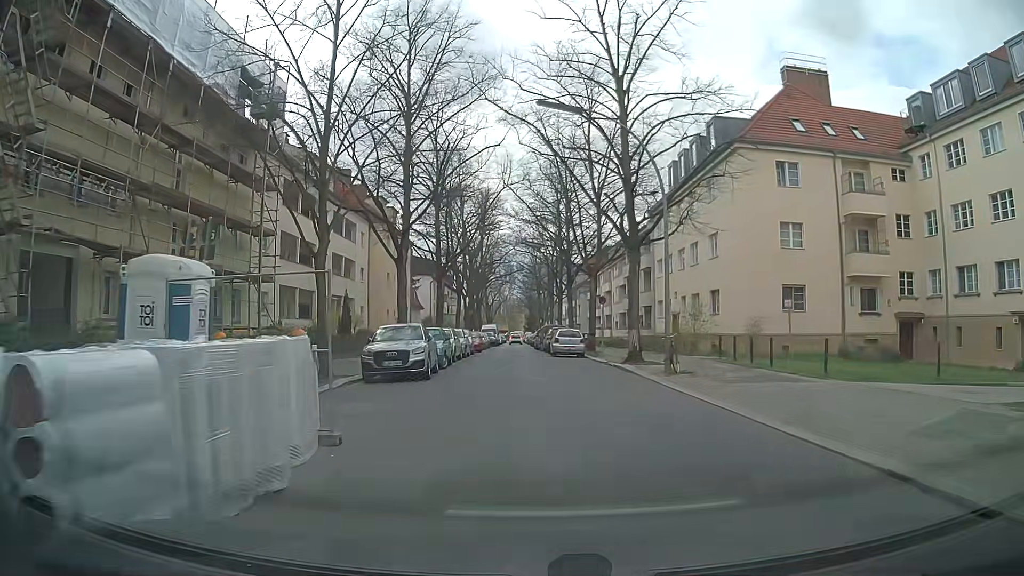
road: residential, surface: asphalt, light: Day
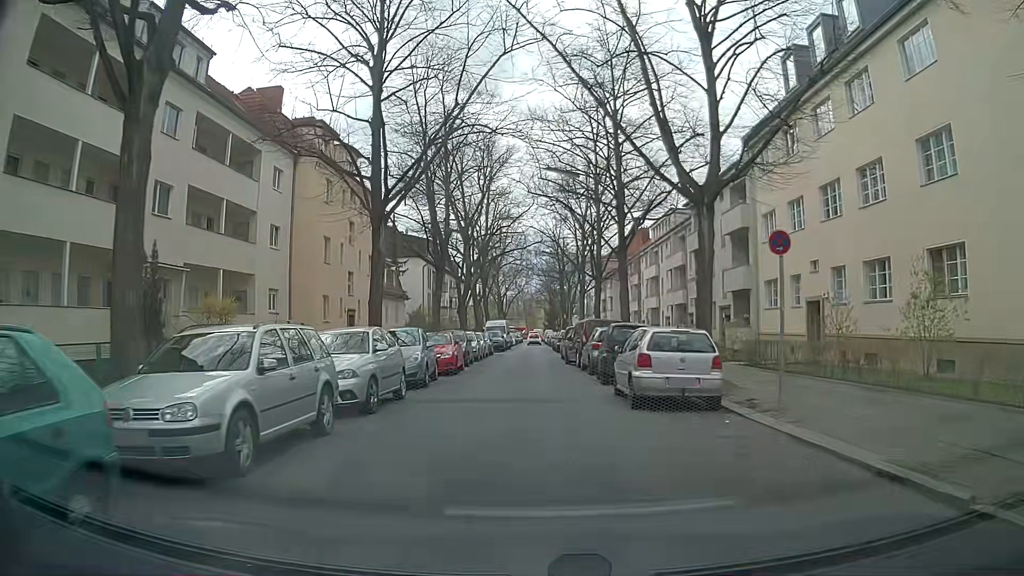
(0.0, +21.9) m; -2°
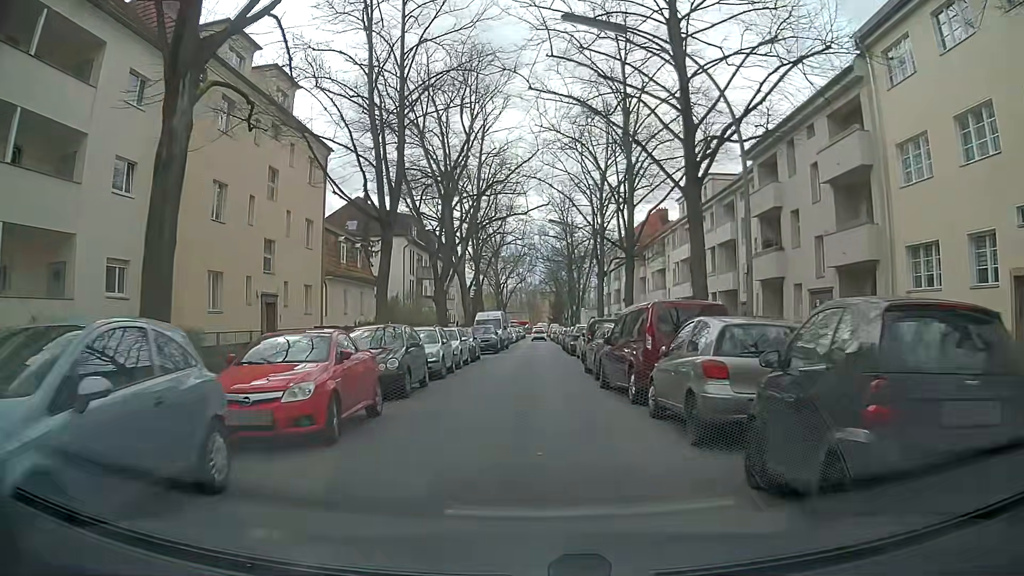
(+0.2, +13.4) m; 0°
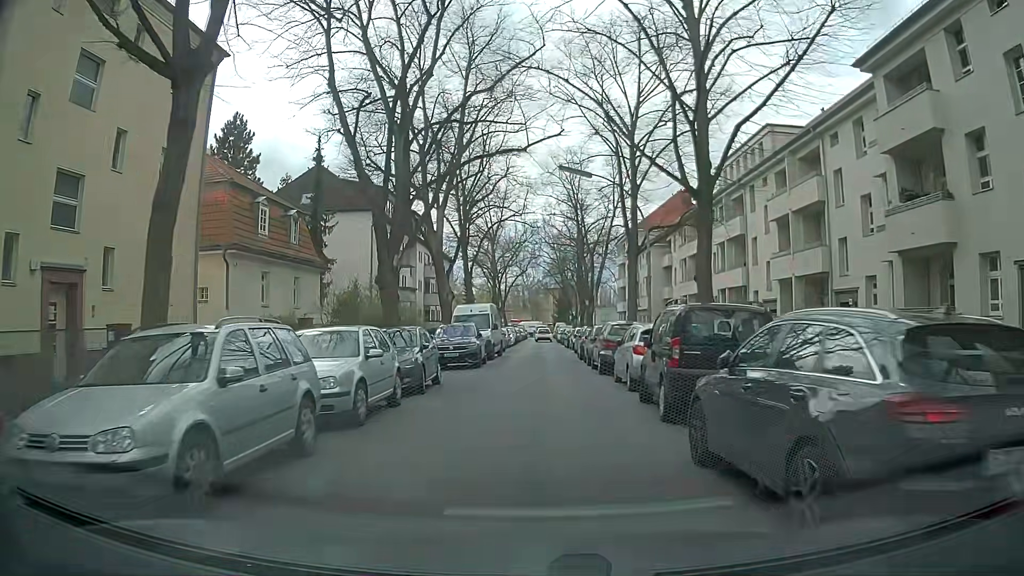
(+0.2, +13.7) m; 0°
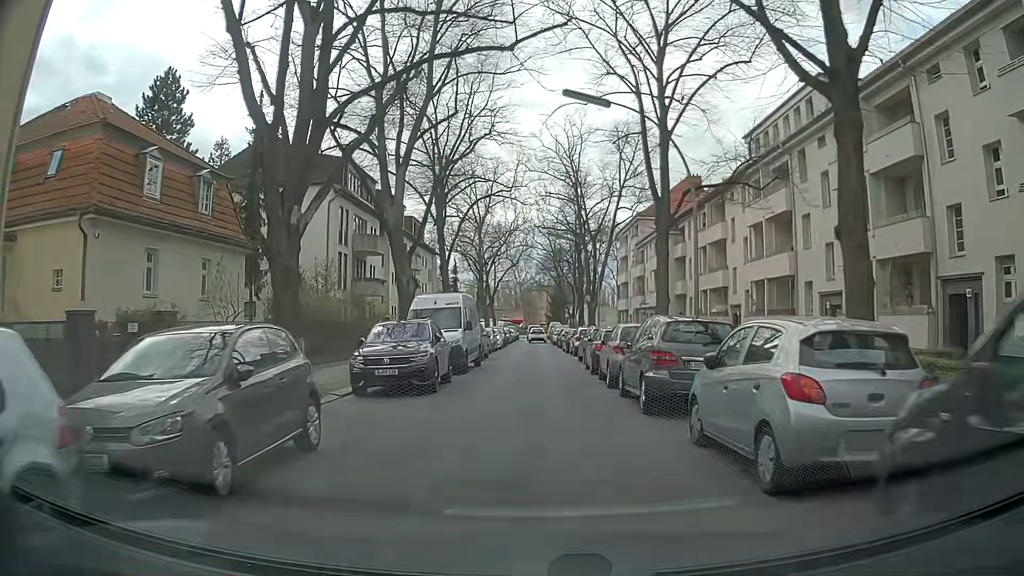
(+0.3, +9.2) m; +2°
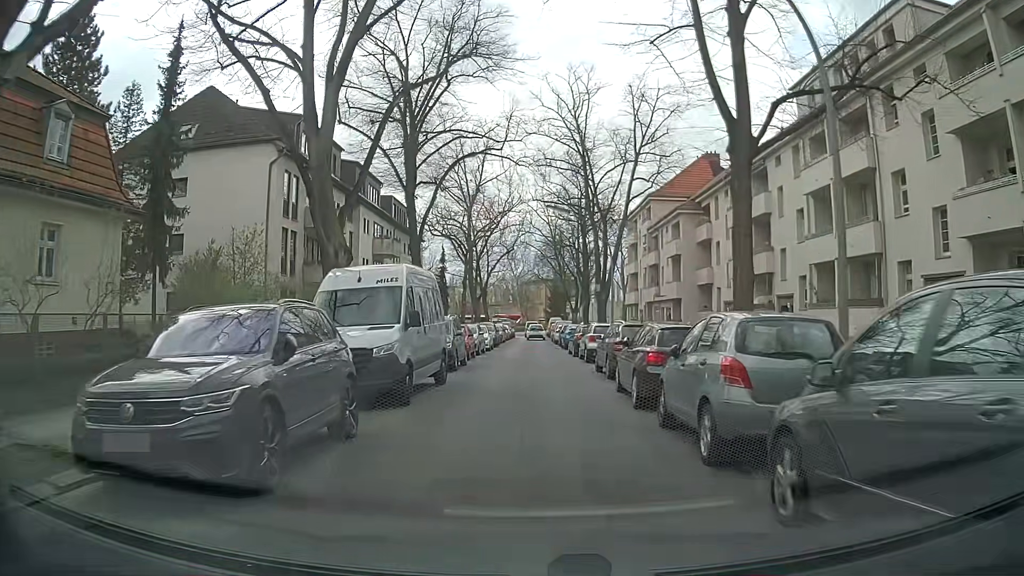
(0.0, +9.3) m; 0°
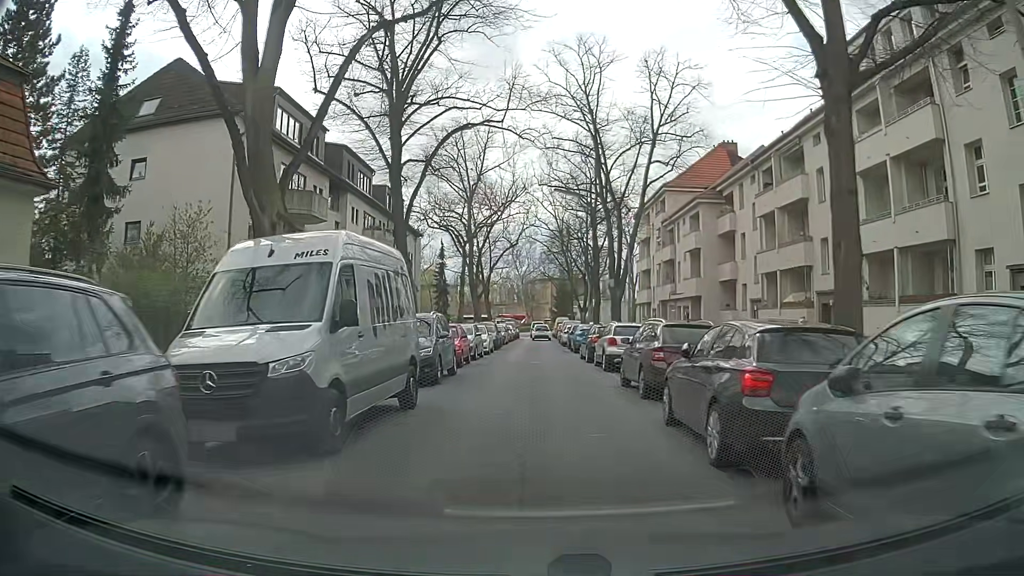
(-0.1, +4.6) m; -1°
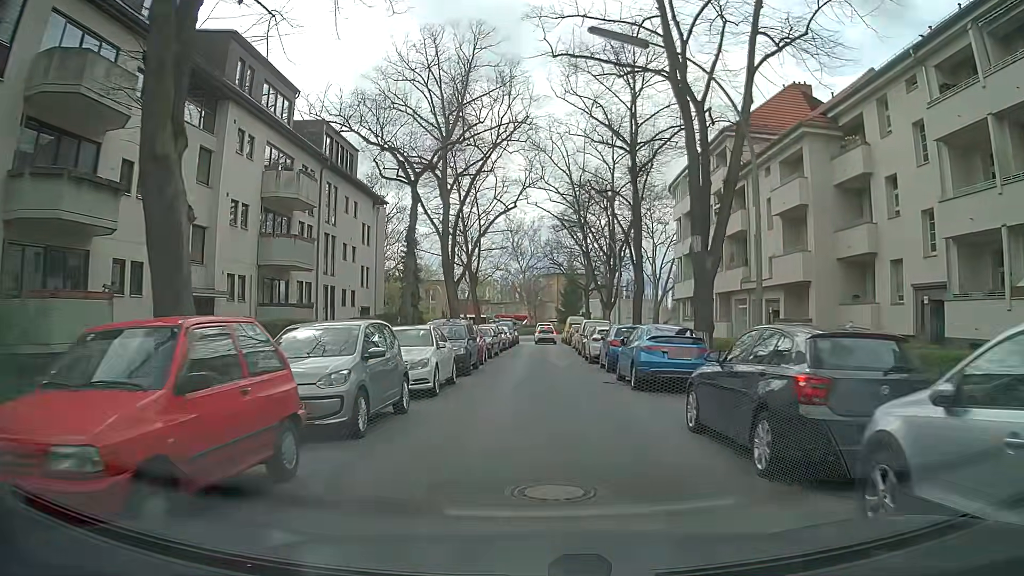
(-0.1, +18.5) m; -1°
